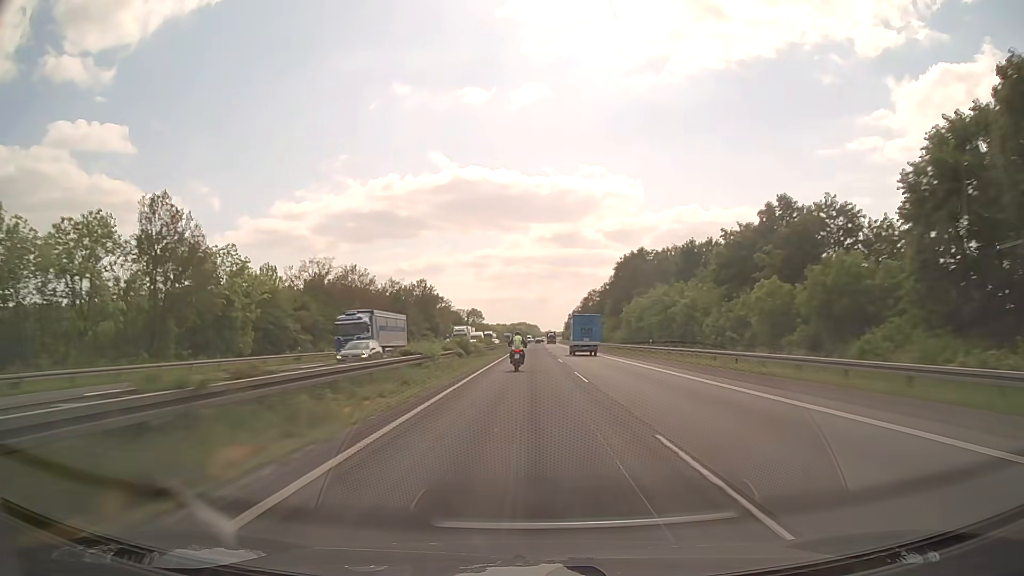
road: motorway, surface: asphalt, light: Day
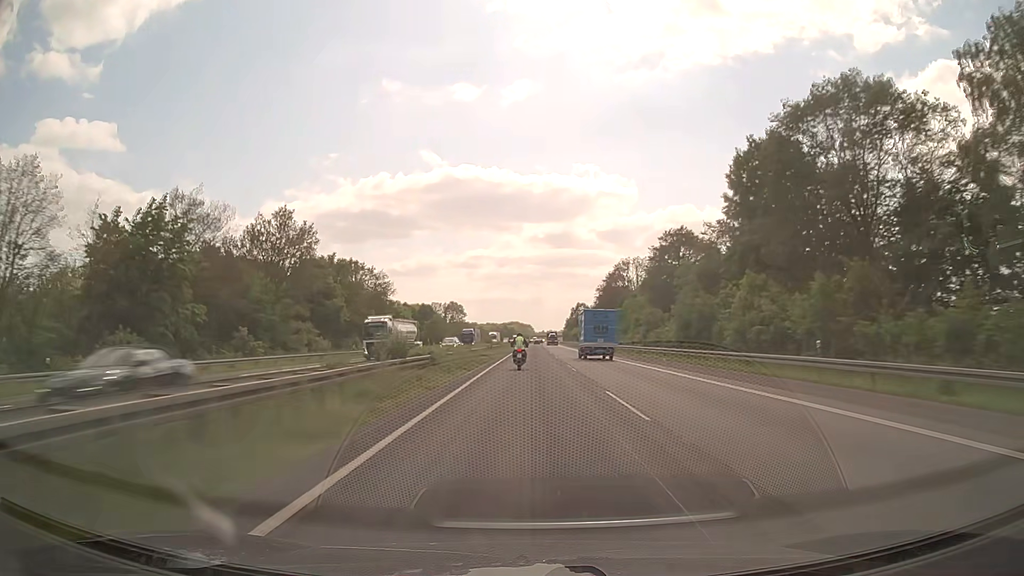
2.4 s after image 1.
(+0.5, +81.9) m; +1°
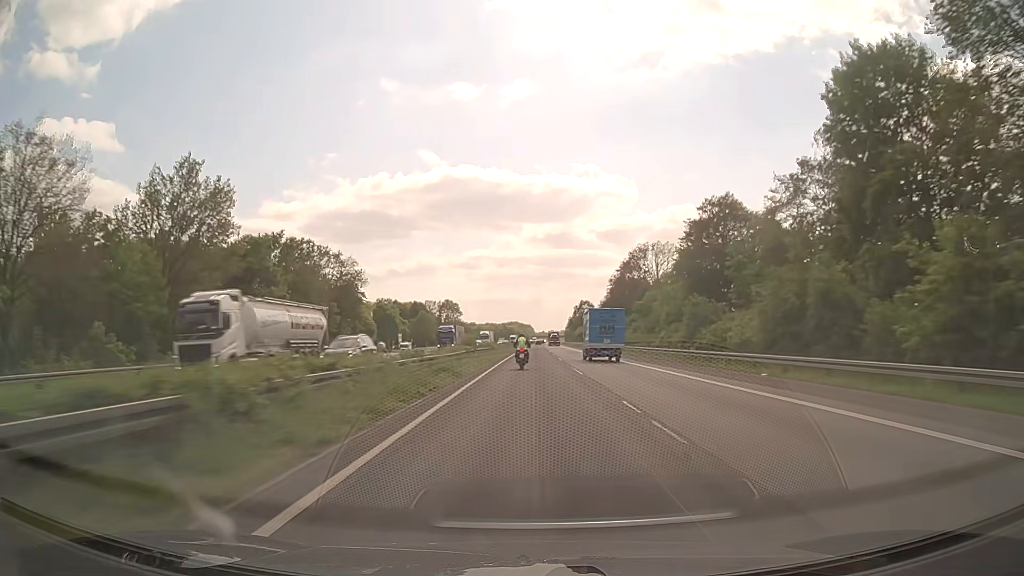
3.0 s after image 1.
(0.0, +20.6) m; 0°
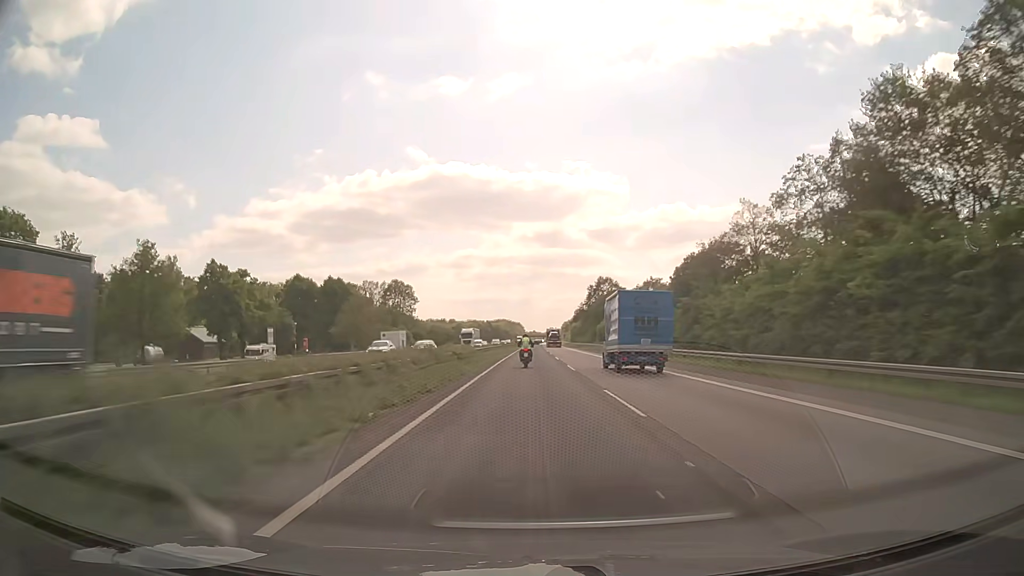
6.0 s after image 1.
(+0.9, +104.8) m; +1°
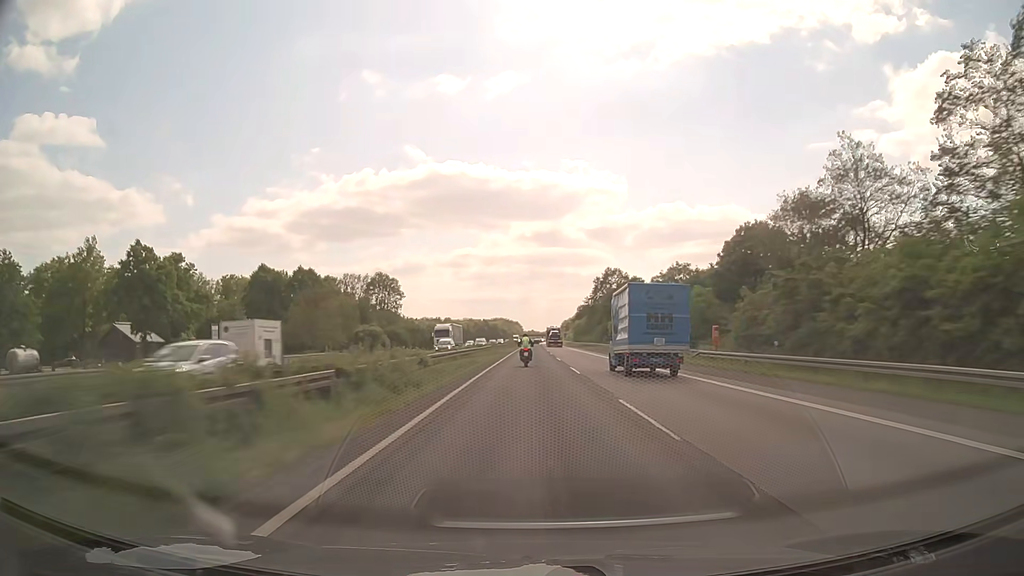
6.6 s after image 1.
(+0.1, +21.0) m; 0°
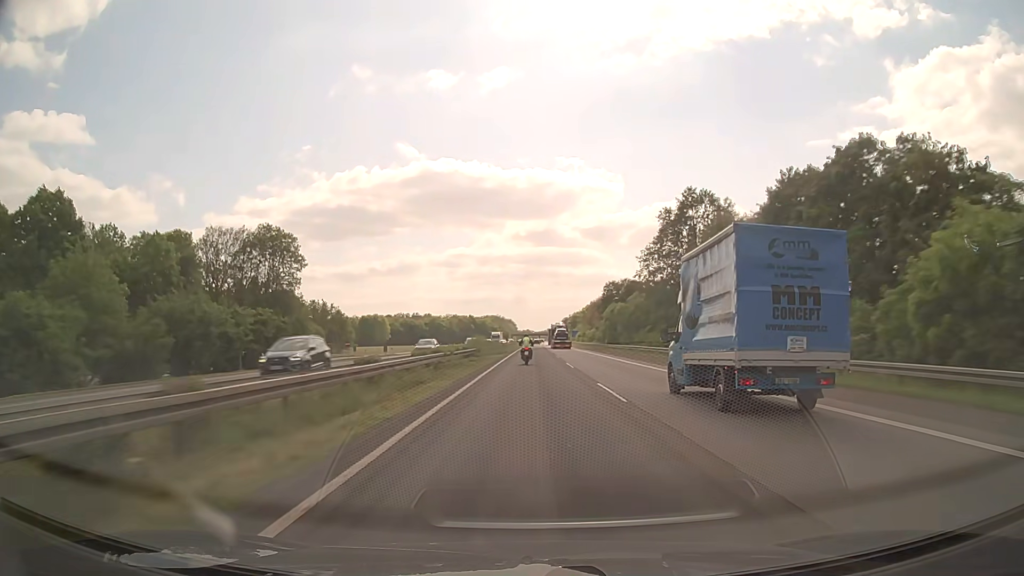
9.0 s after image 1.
(+0.2, +84.2) m; 0°
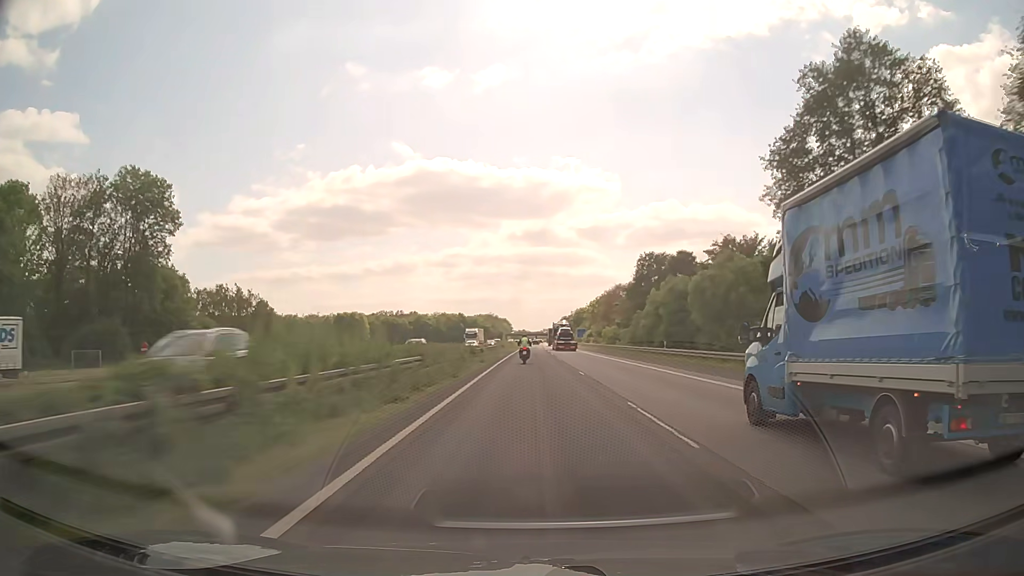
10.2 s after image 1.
(+0.1, +42.3) m; 0°
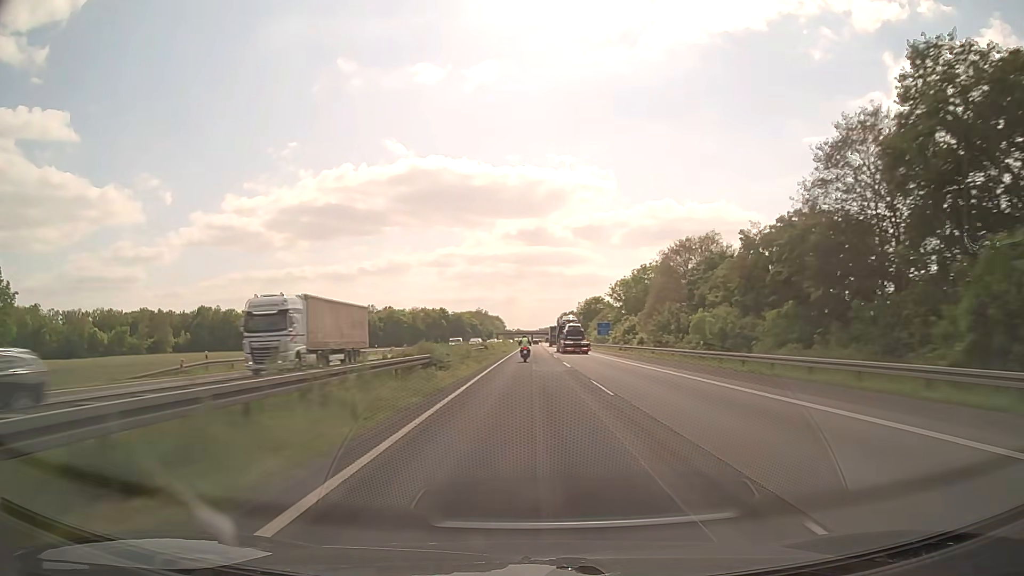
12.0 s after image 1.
(+0.2, +63.6) m; 0°
(0, +10) (0, +20) (0, +30) (0, +40) (0, +50) (0, +60) (0, +70) (0, +80) (0, +90) (0, +100) m
